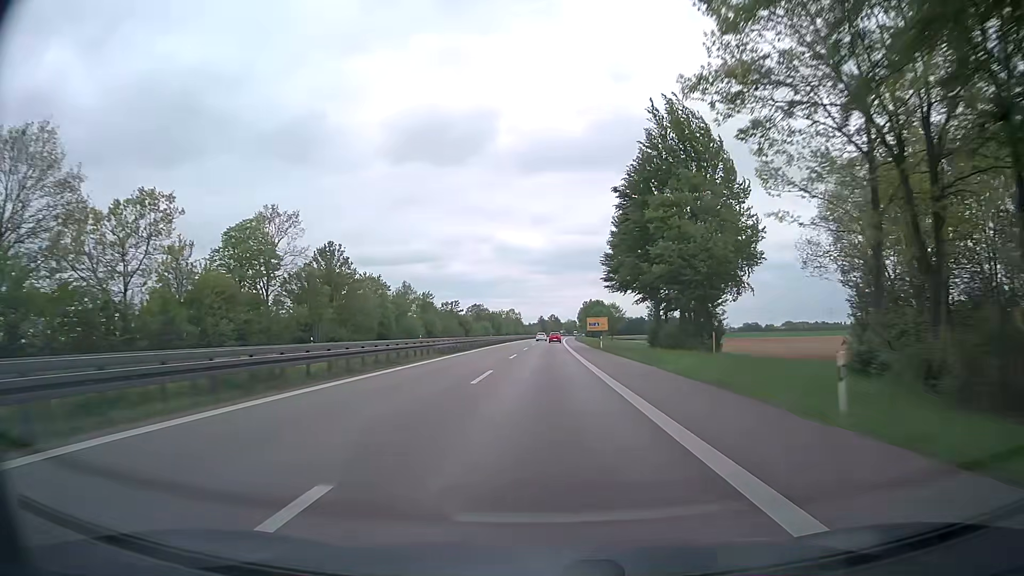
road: trunk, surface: asphalt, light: Day
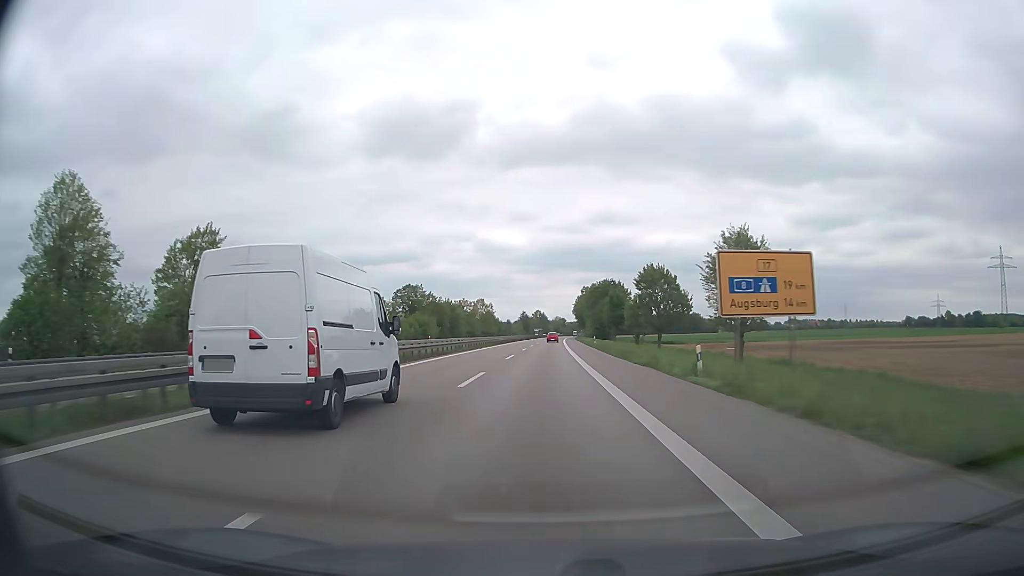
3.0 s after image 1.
(+1.1, +91.6) m; +1°
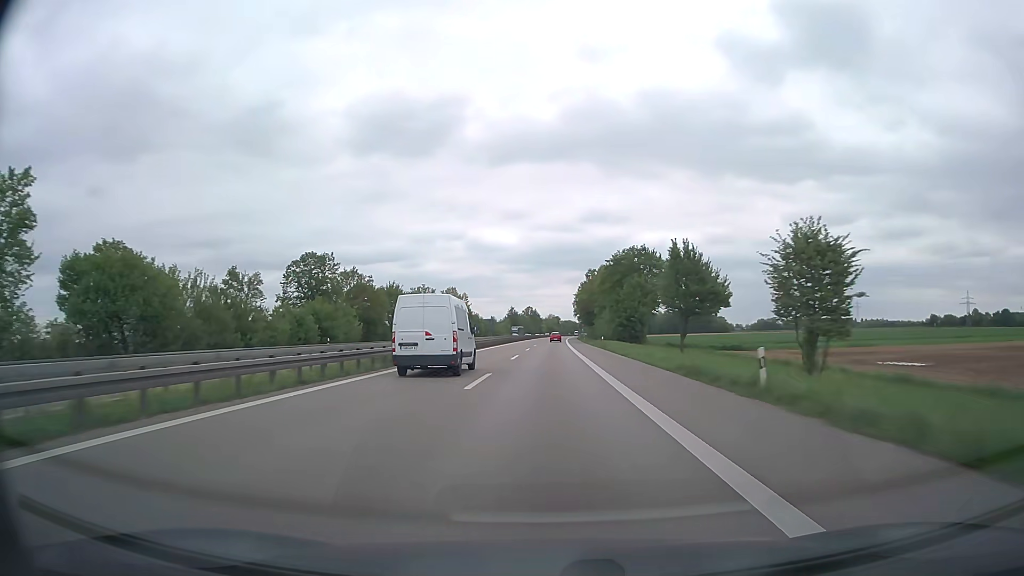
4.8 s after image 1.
(+0.3, +55.0) m; +1°
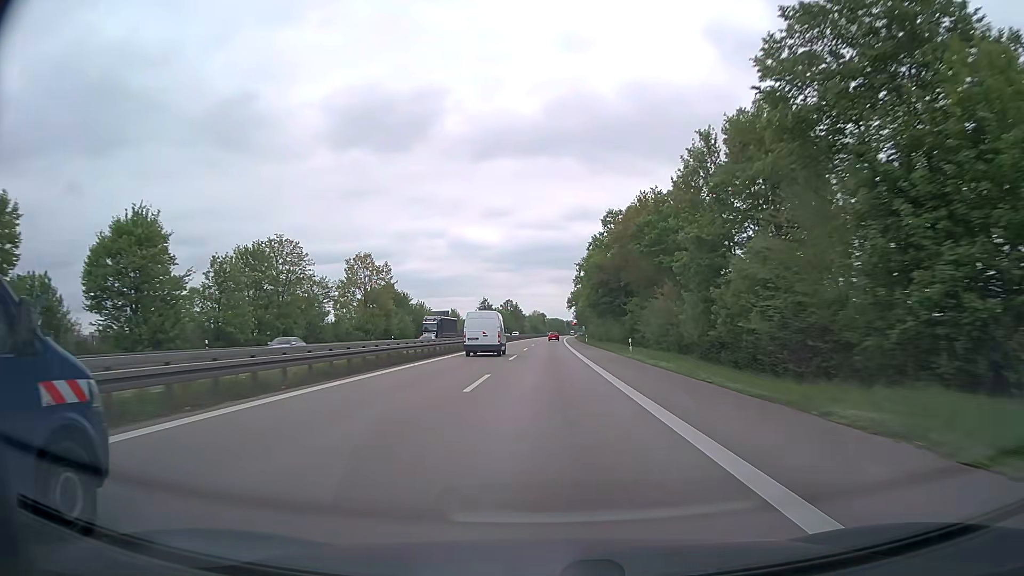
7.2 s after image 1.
(+0.8, +73.3) m; +1°
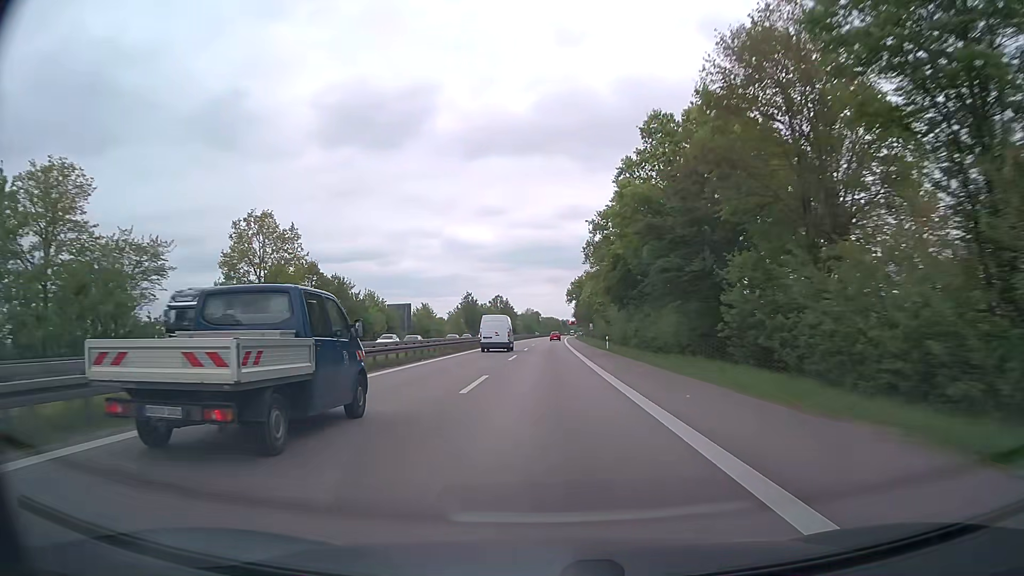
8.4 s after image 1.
(+0.1, +36.5) m; 0°
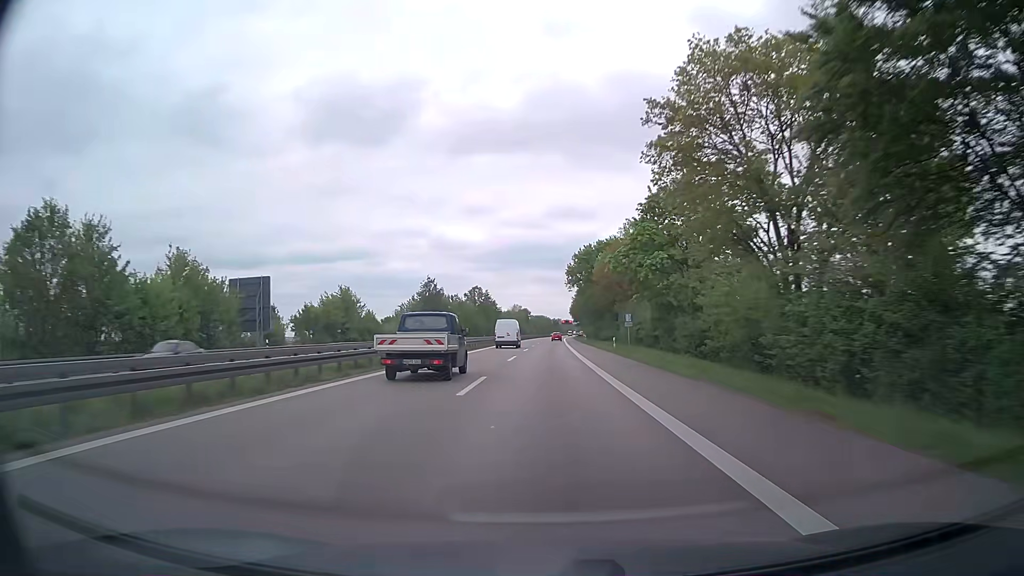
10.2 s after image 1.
(+0.4, +54.7) m; +1°
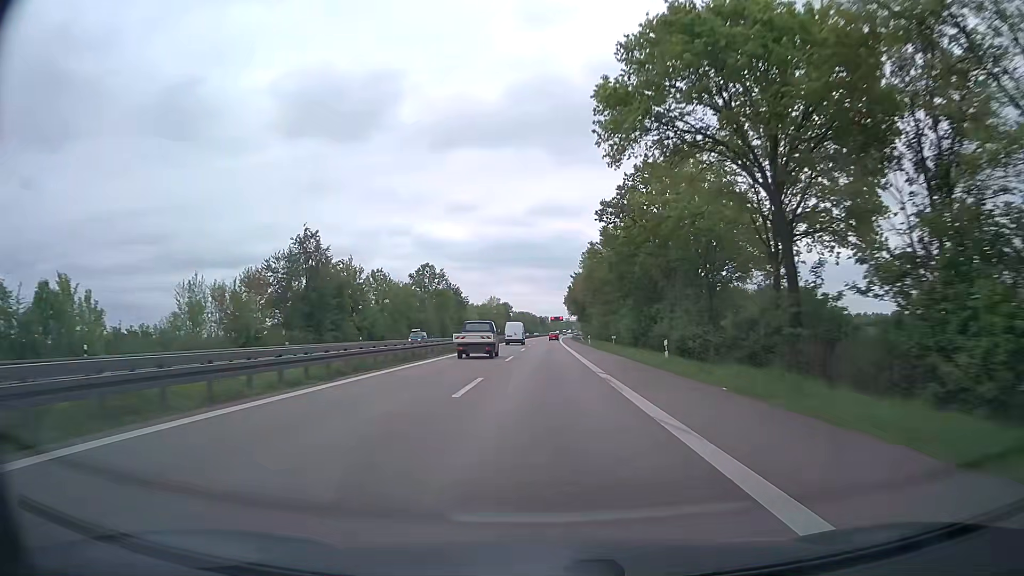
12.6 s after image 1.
(+0.7, +72.9) m; +1°
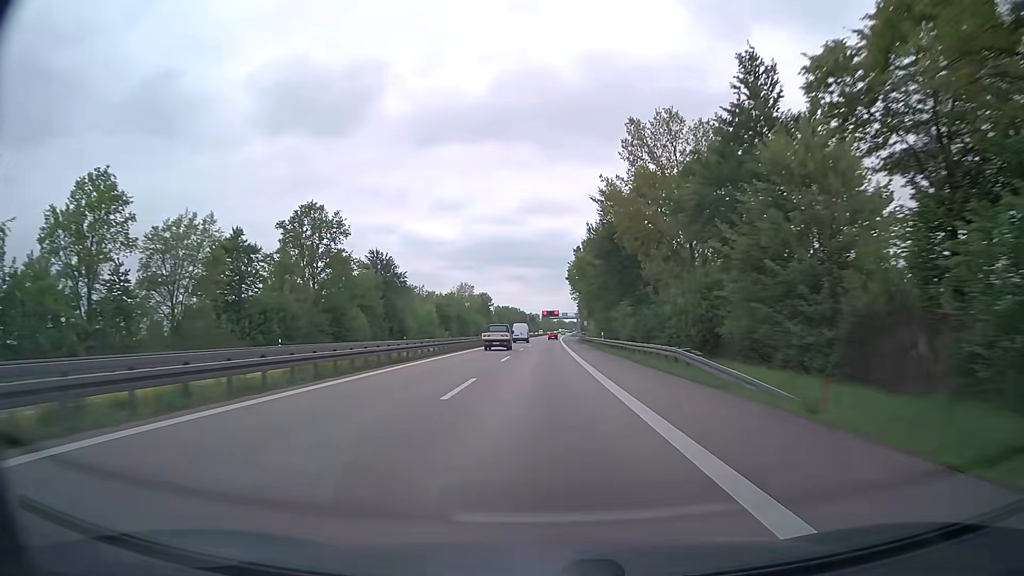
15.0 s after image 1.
(+0.4, +72.8) m; +1°
(0, +10) (0, +20) (0, +30) (0, +40) (0, +50) (0, +60) (+1, +70) (+1, +80) (+1, +90) (+1, +100) m
